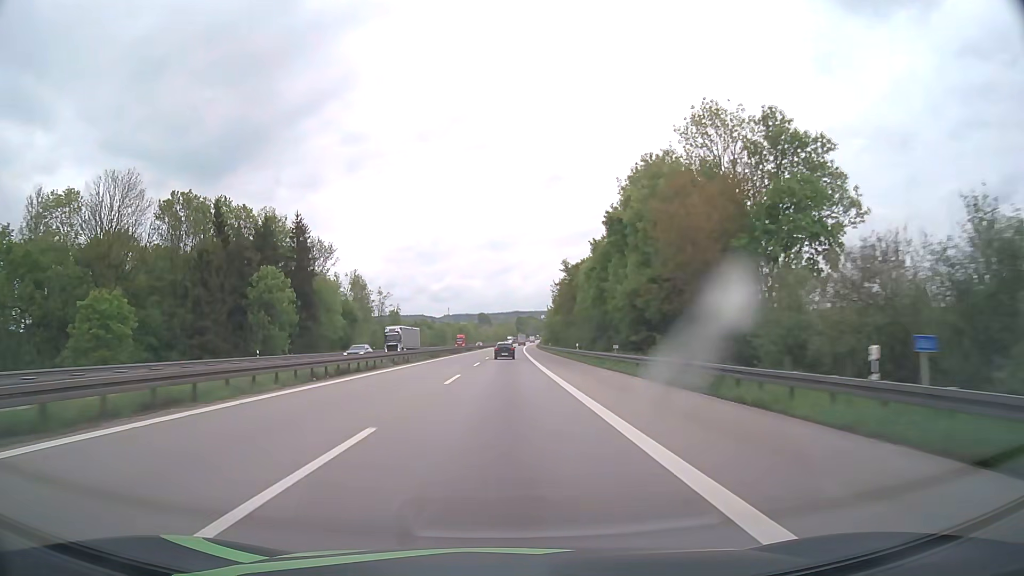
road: motorway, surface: asphalt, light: Day
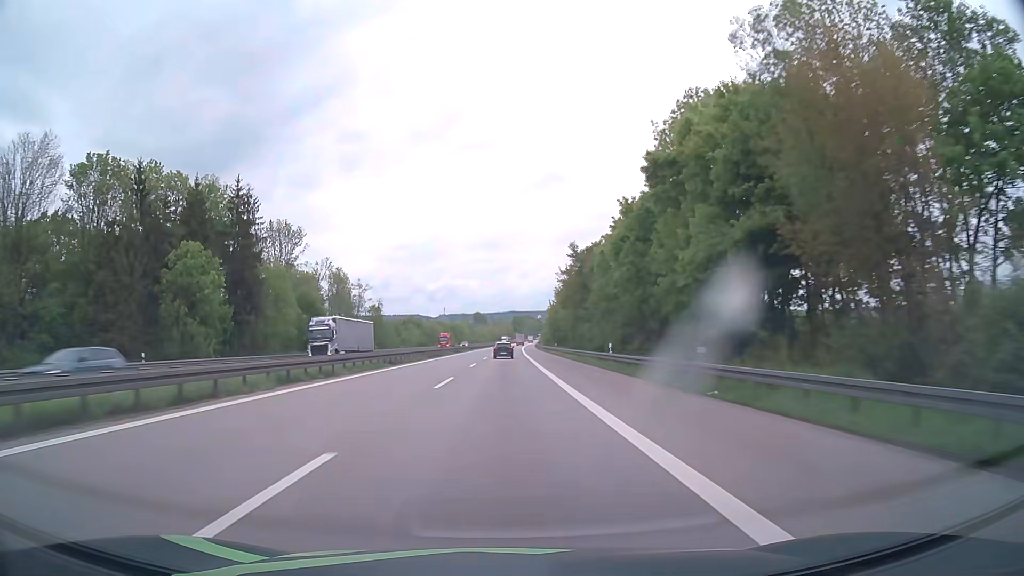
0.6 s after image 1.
(0.0, +20.6) m; 0°
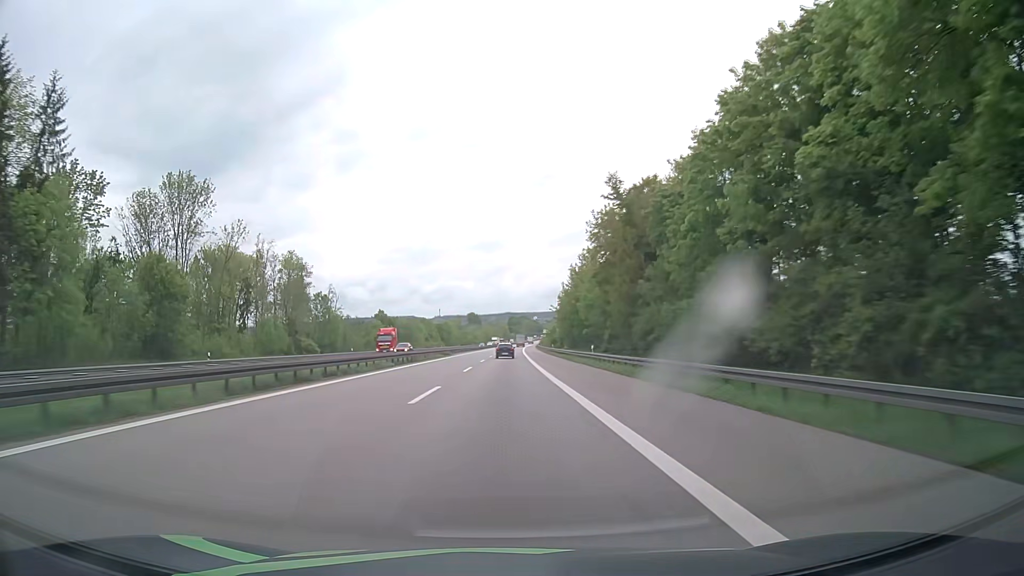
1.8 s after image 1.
(+0.2, +41.2) m; +1°
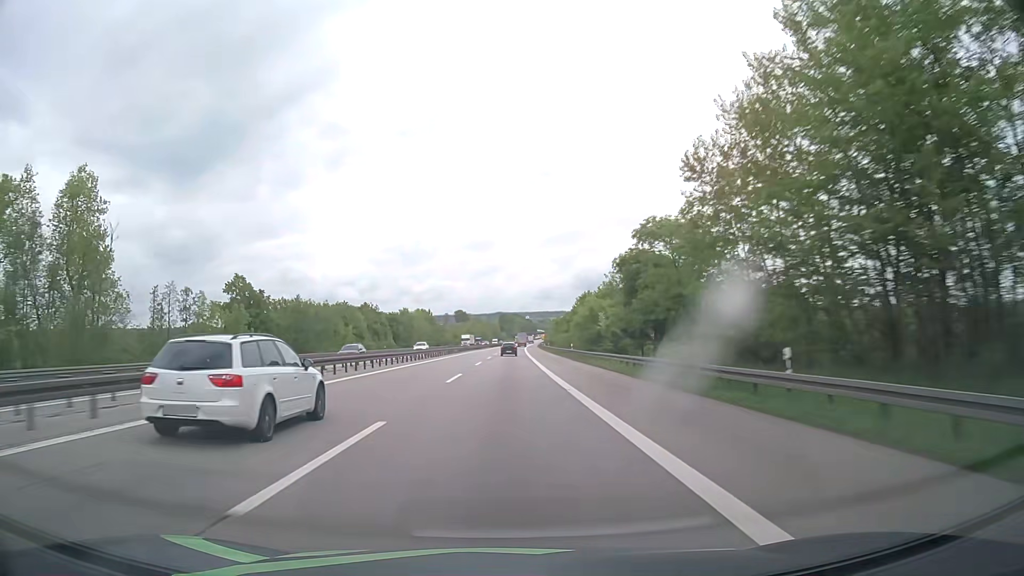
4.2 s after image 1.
(+0.5, +82.5) m; +1°
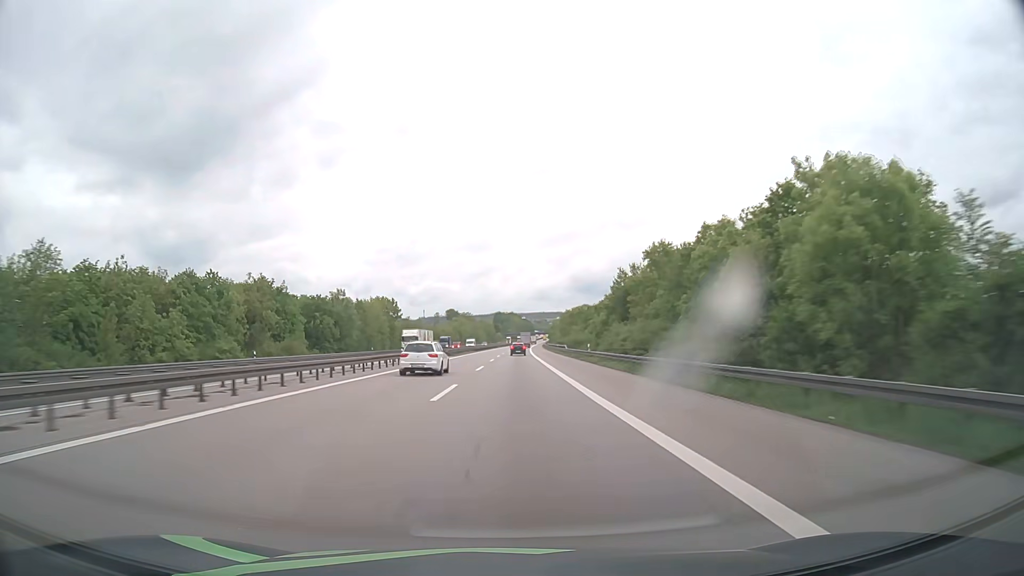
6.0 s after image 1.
(+0.2, +61.8) m; 0°
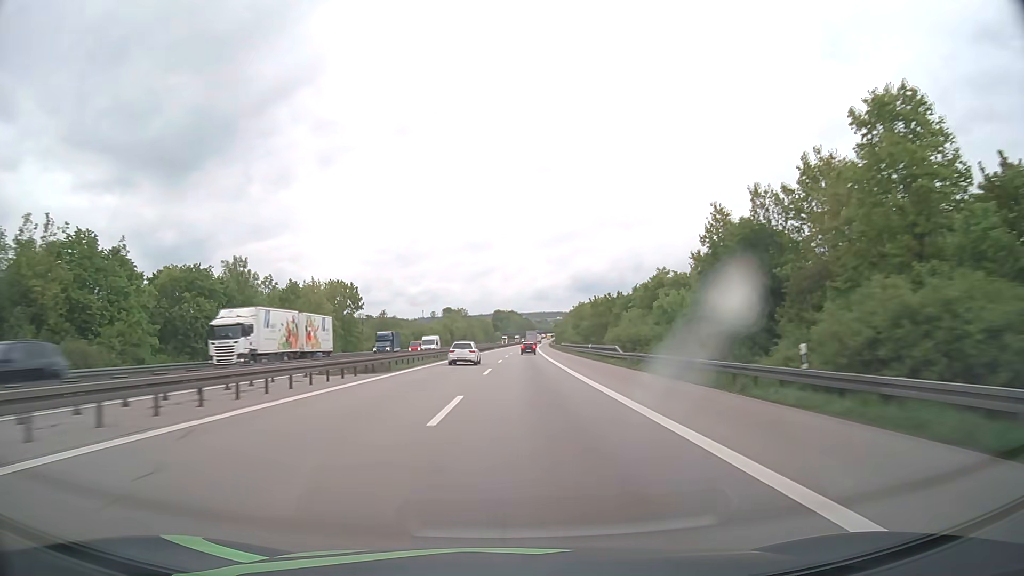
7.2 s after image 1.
(0.0, +41.2) m; 0°
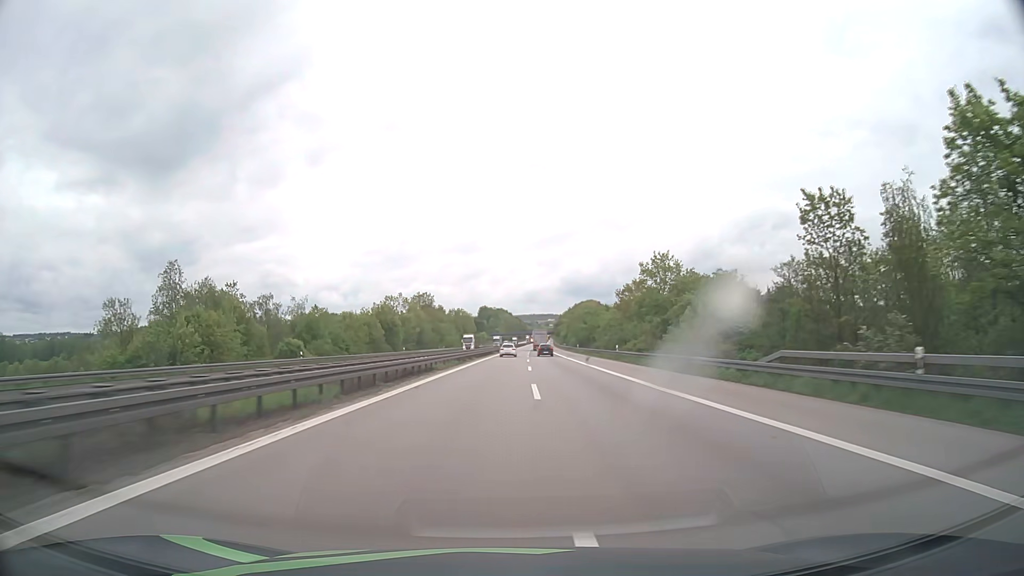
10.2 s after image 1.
(+0.4, +103.0) m; +1°
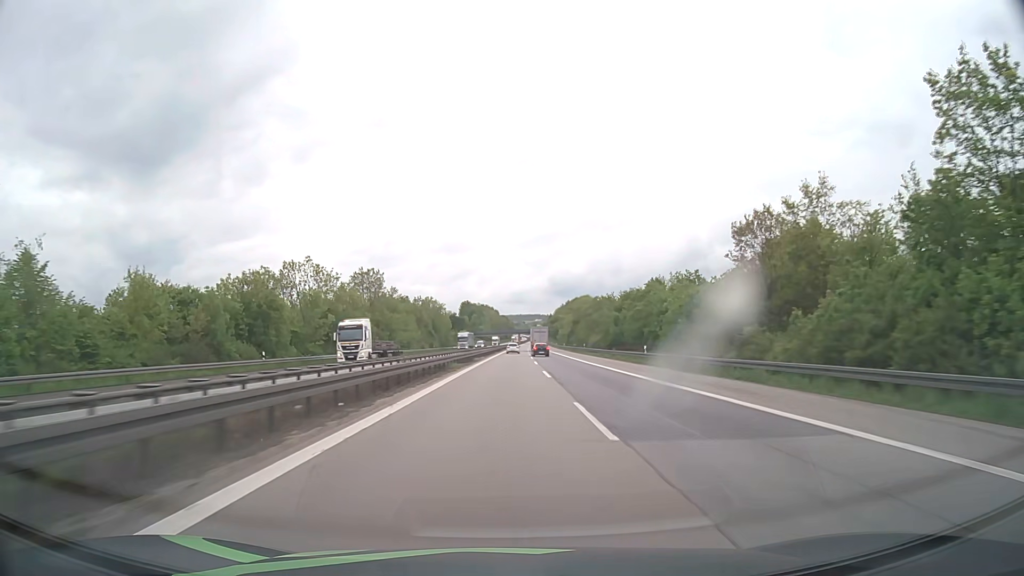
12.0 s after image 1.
(+0.5, +61.7) m; +1°
(0, +10) (0, +20) (0, +30) (0, +40) (0, +50) (+1, +60) (+1, +70) (+1, +80) (+1, +90) (+2, +100) m
